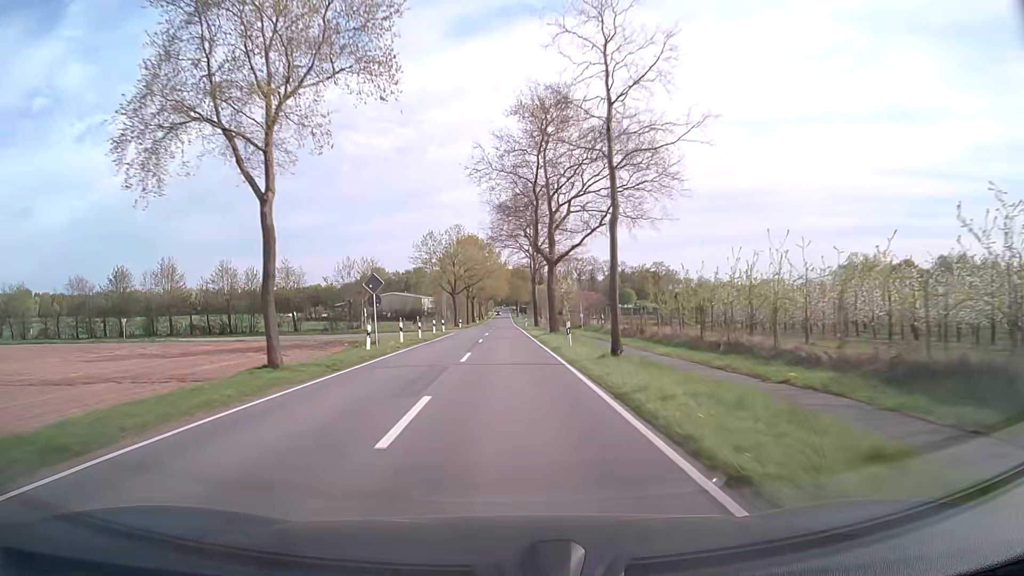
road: secondary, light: Day
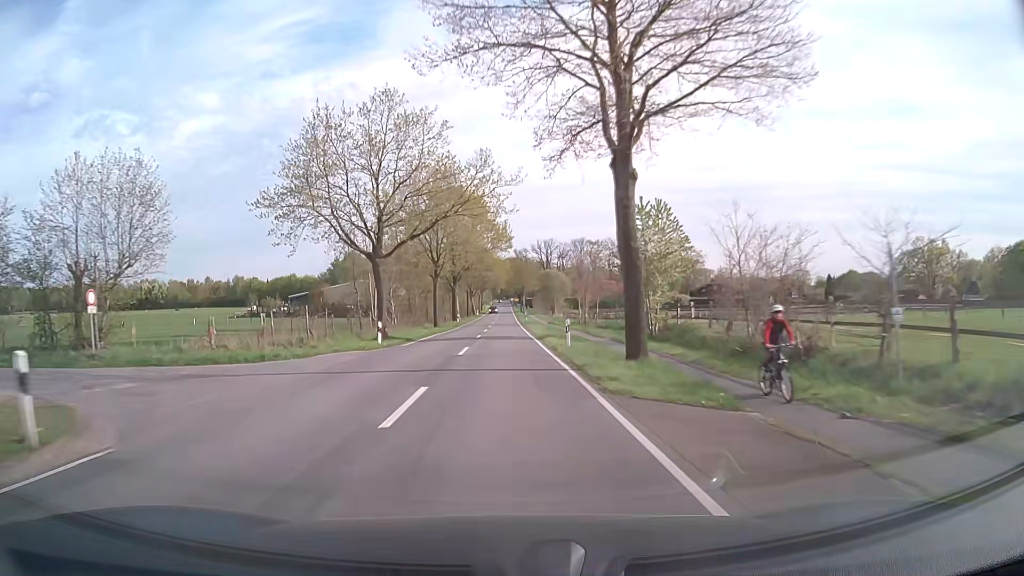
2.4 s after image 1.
(+0.2, +50.4) m; 0°
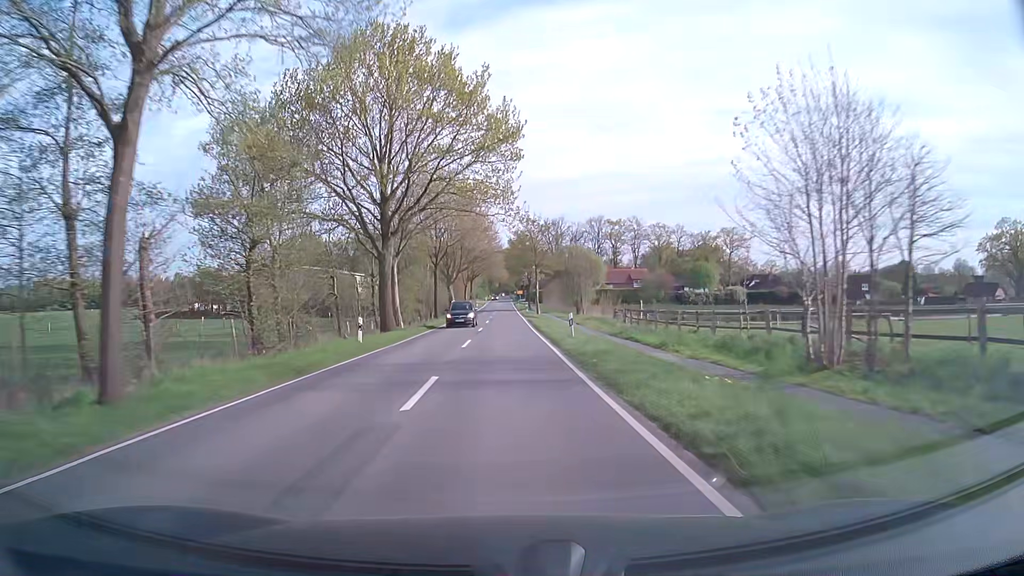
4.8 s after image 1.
(-0.1, +50.4) m; 0°
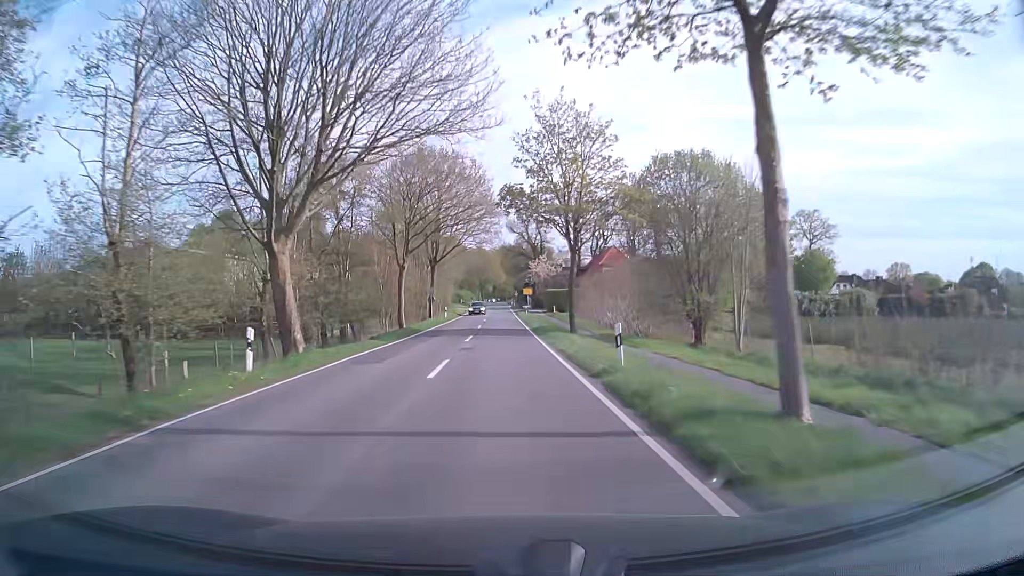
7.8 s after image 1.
(+0.3, +60.0) m; +1°
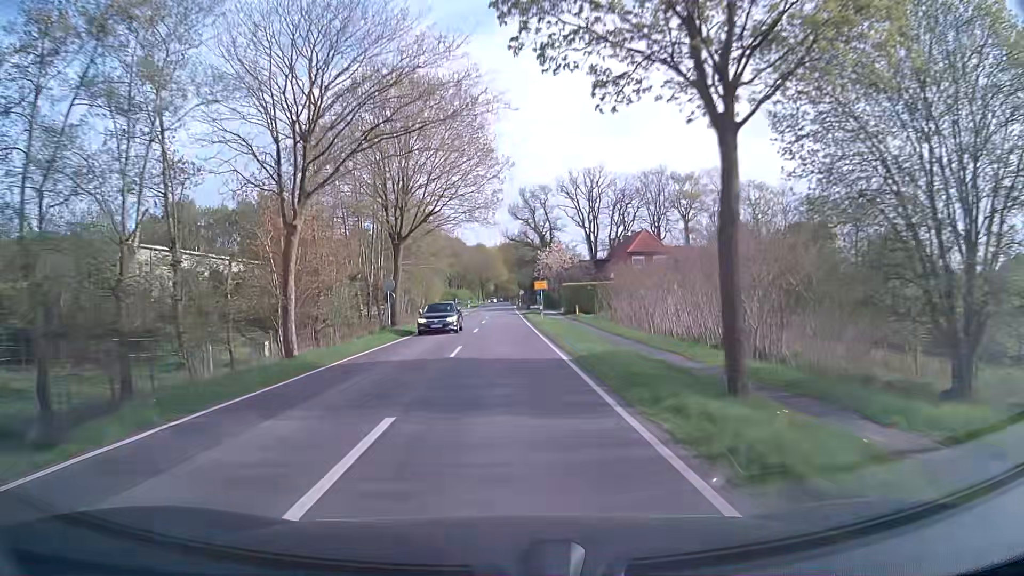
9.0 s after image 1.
(-0.1, +21.2) m; 0°
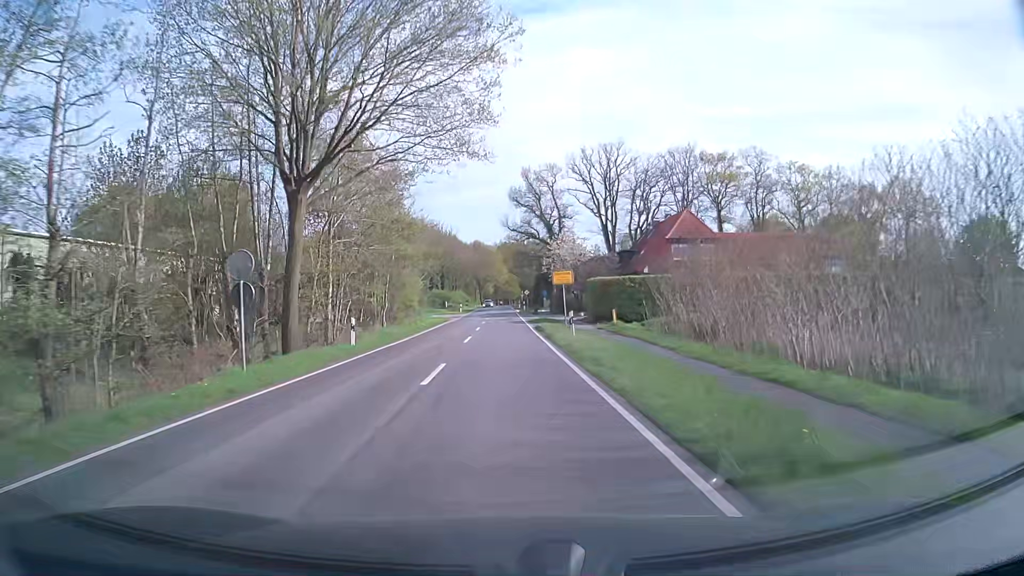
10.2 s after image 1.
(0.0, +18.9) m; 0°
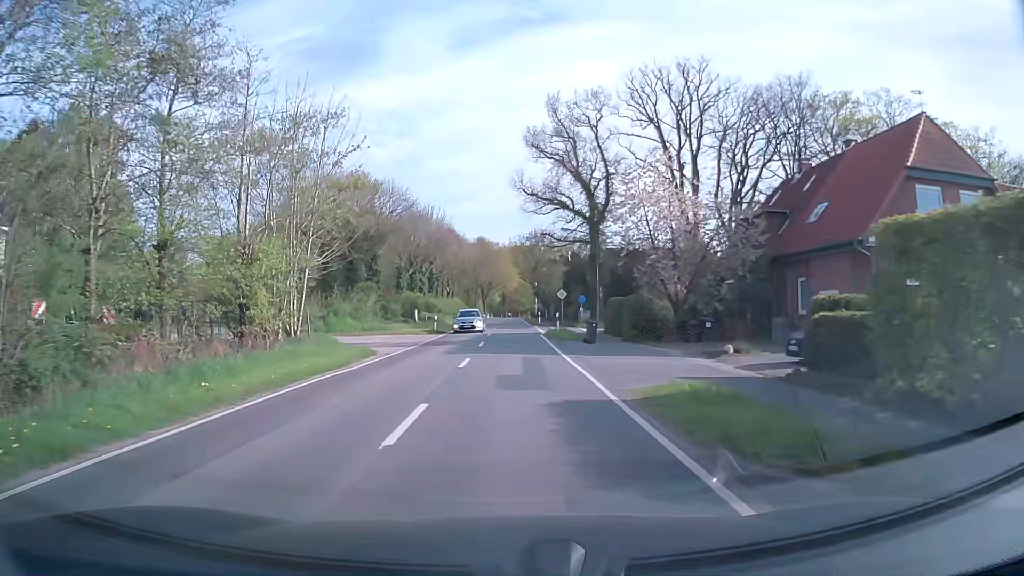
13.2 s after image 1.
(-0.3, +37.2) m; -1°
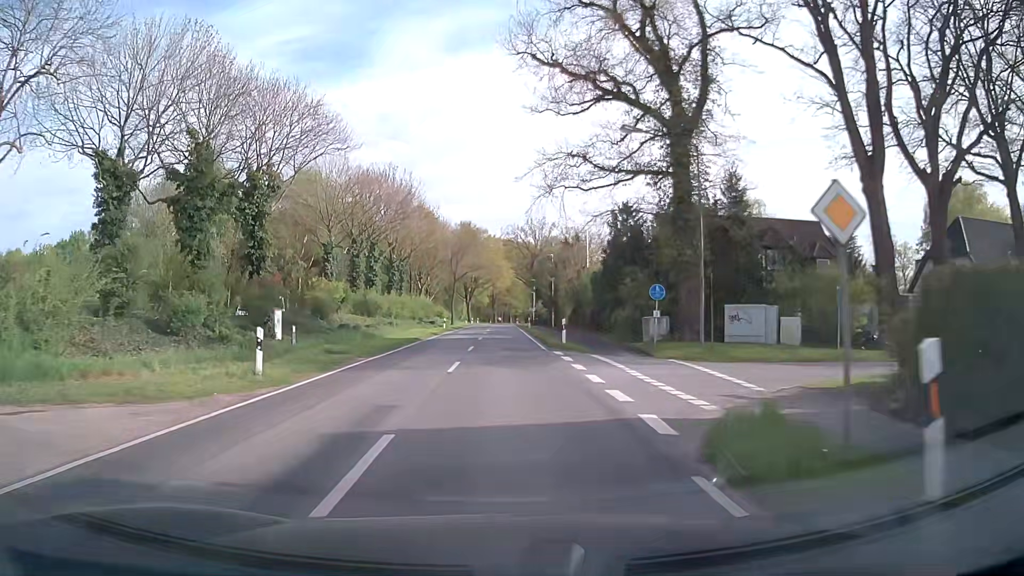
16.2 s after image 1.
(+0.5, +31.7) m; +1°
(0, +10) (0, +20) (0, +30) (0, +40) (0, +50) (+1, +60) (+1, +70) (+1, +80) (+1, +90) (+1, +100) m
